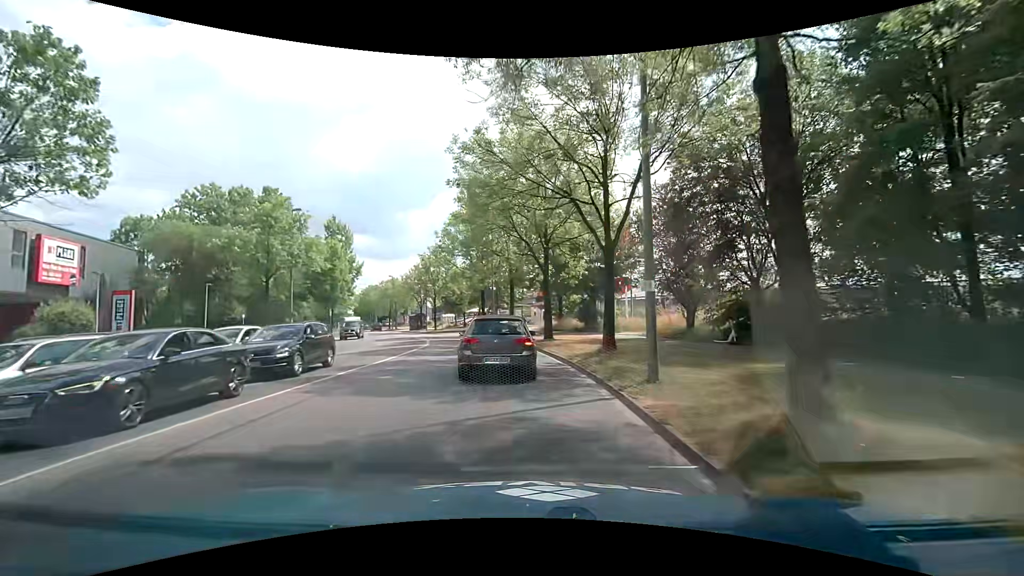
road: secondary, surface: asphalt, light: Day
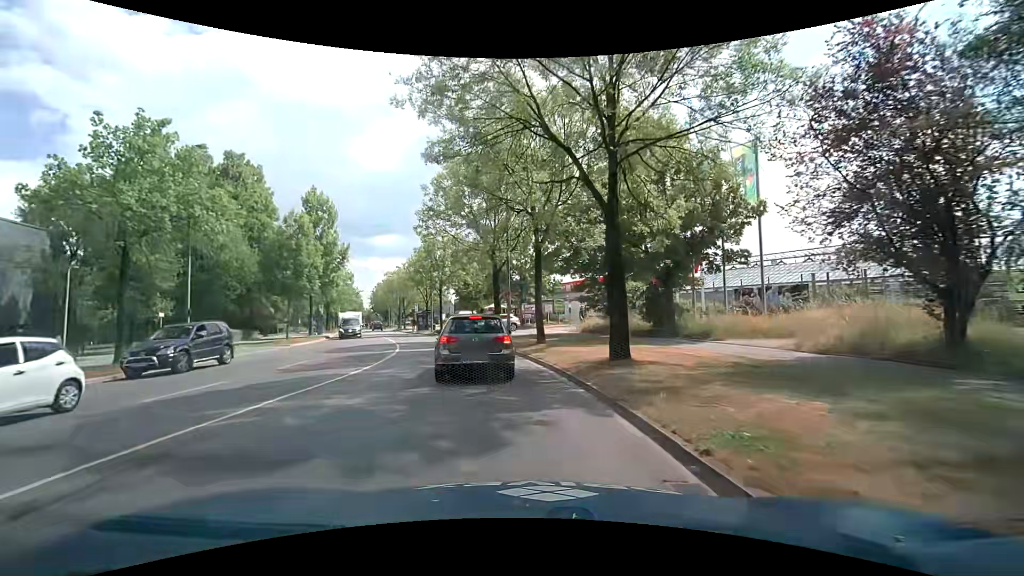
(-0.2, +14.7) m; -3°
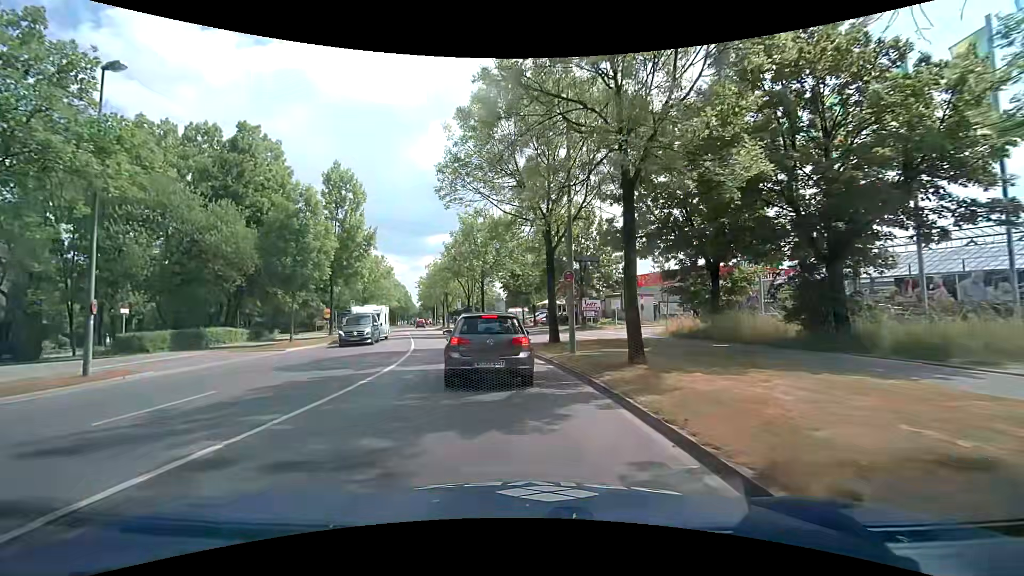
(-0.5, +9.1) m; -6°
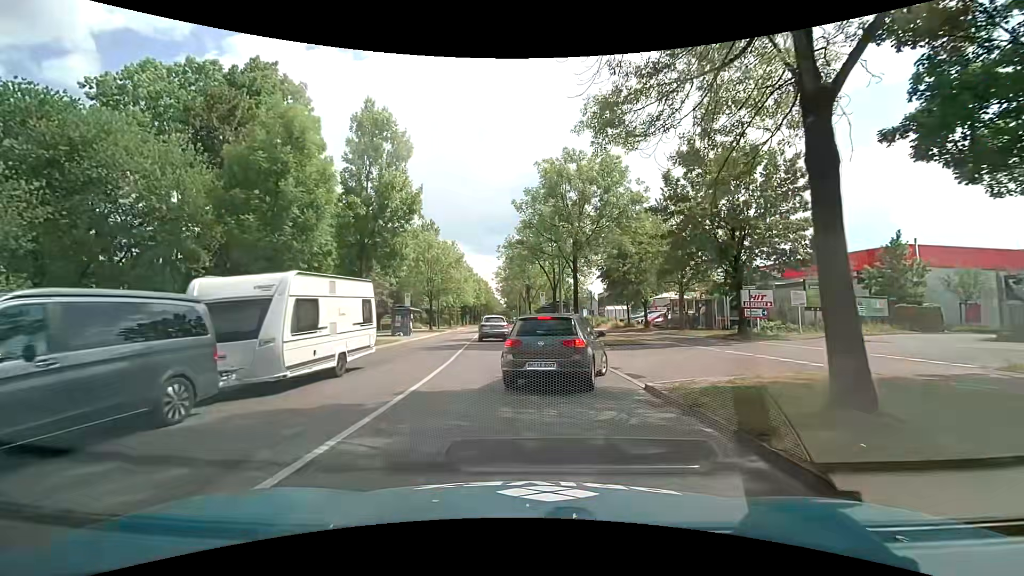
(-1.1, +13.9) m; -9°
